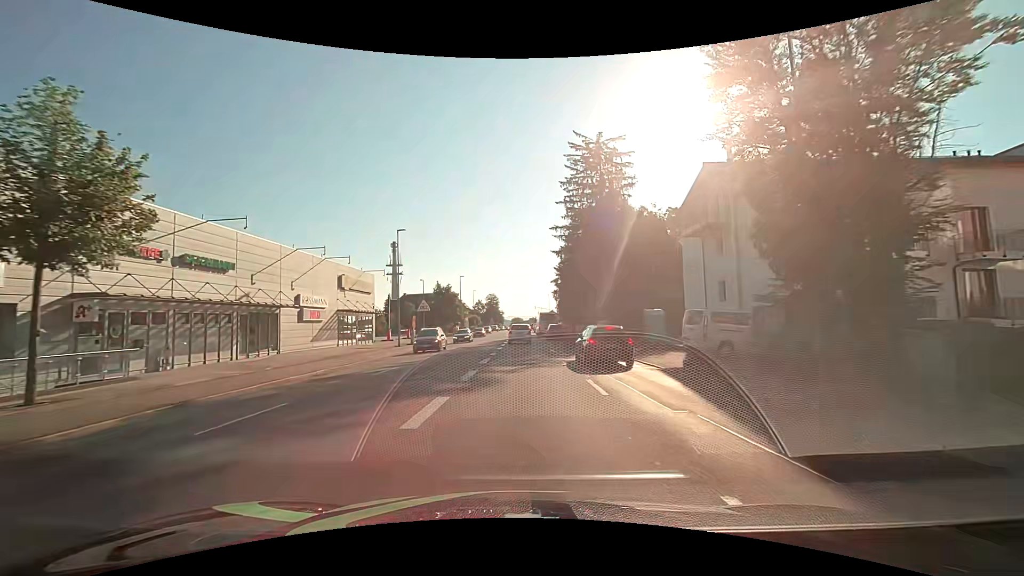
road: tertiary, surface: asphalt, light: Day
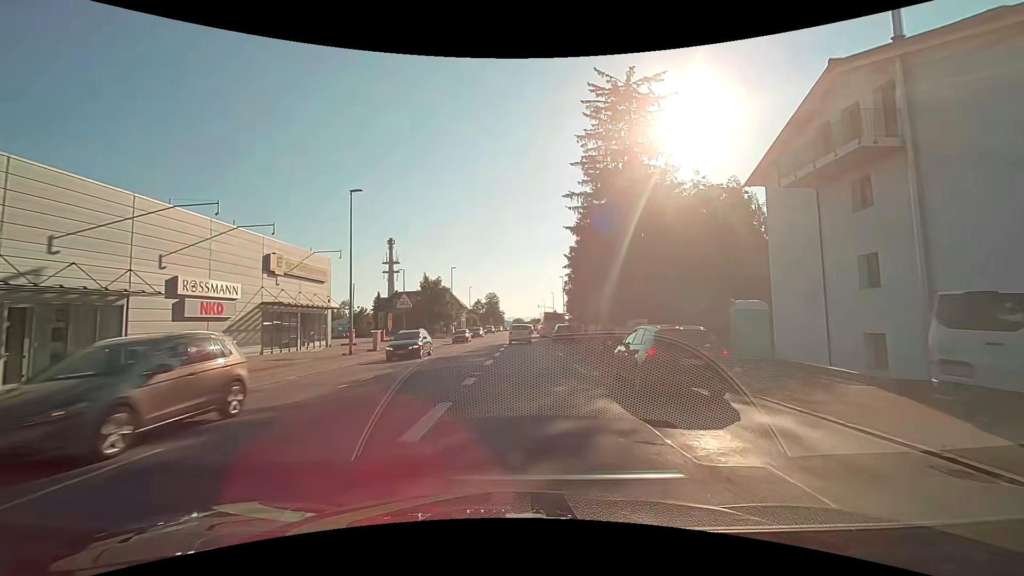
(-0.1, +12.8) m; 0°
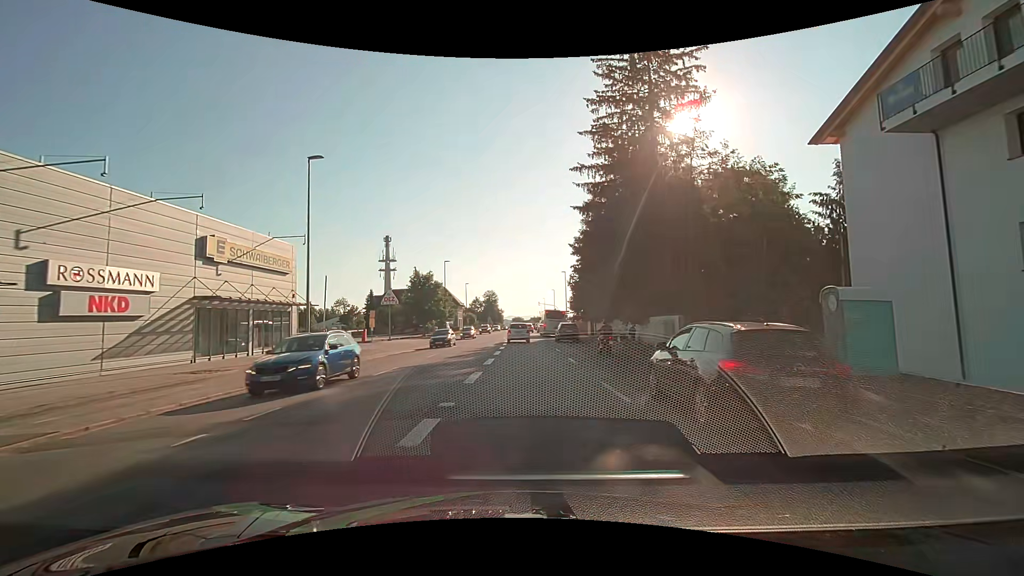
(0.0, +6.1) m; 0°
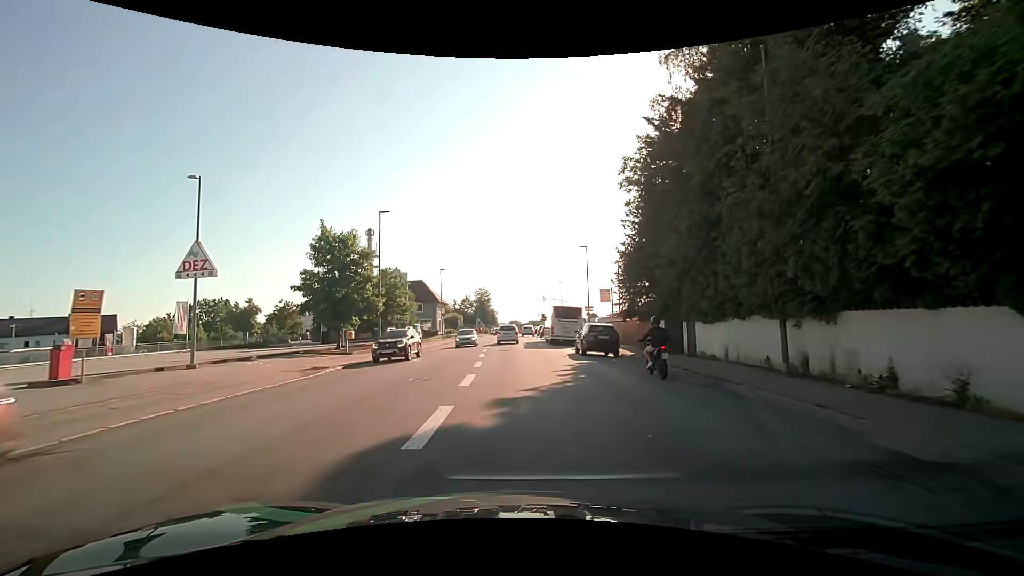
(0.0, +30.2) m; 0°
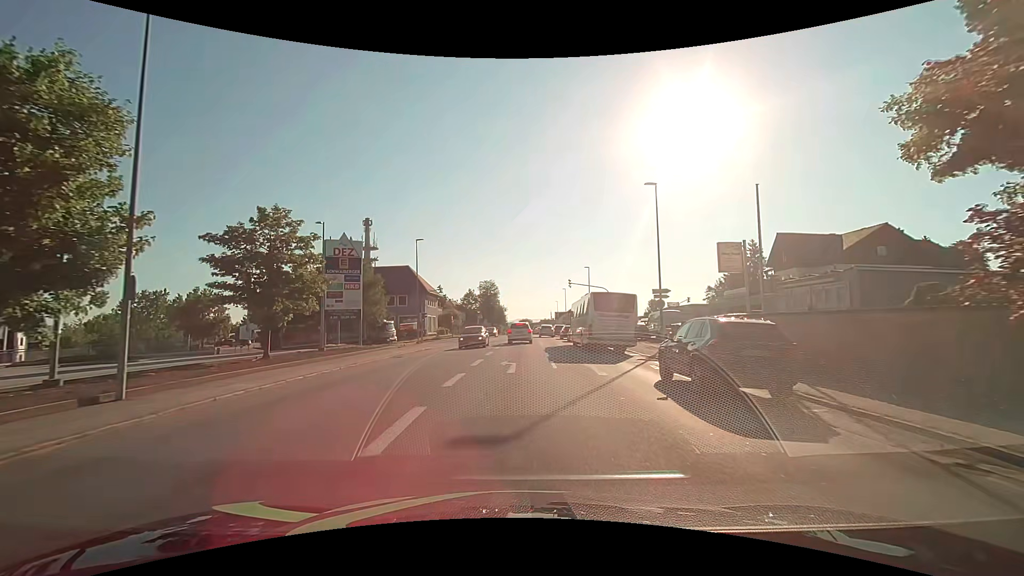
(-0.3, +24.2) m; -1°
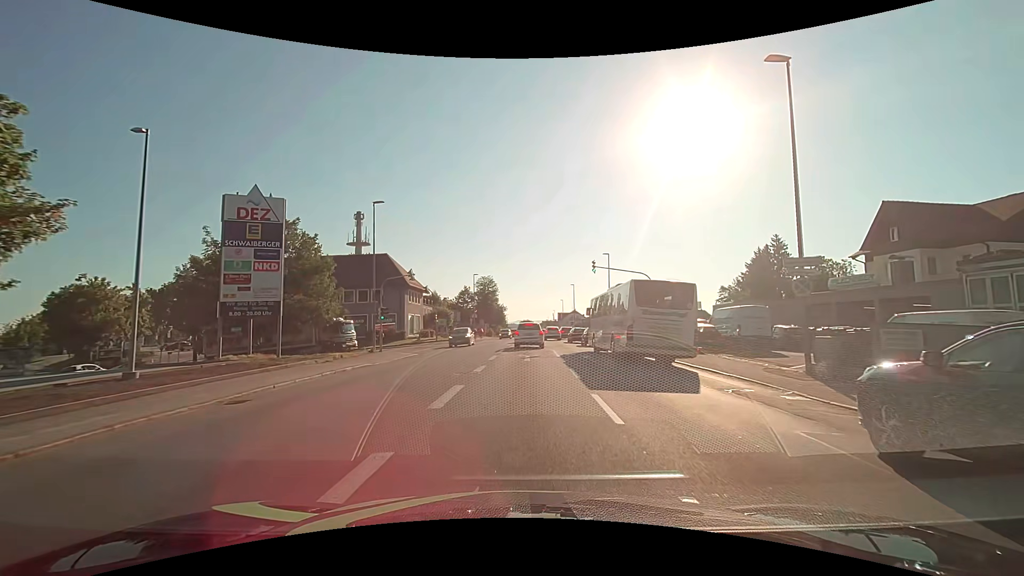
(-0.1, +15.0) m; 0°
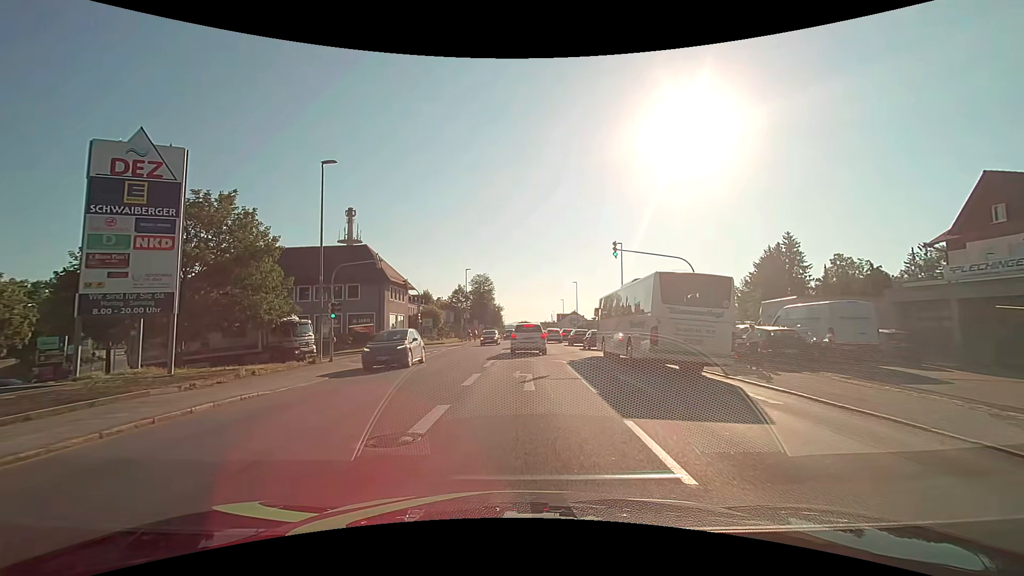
(+0.1, +8.5) m; +1°
